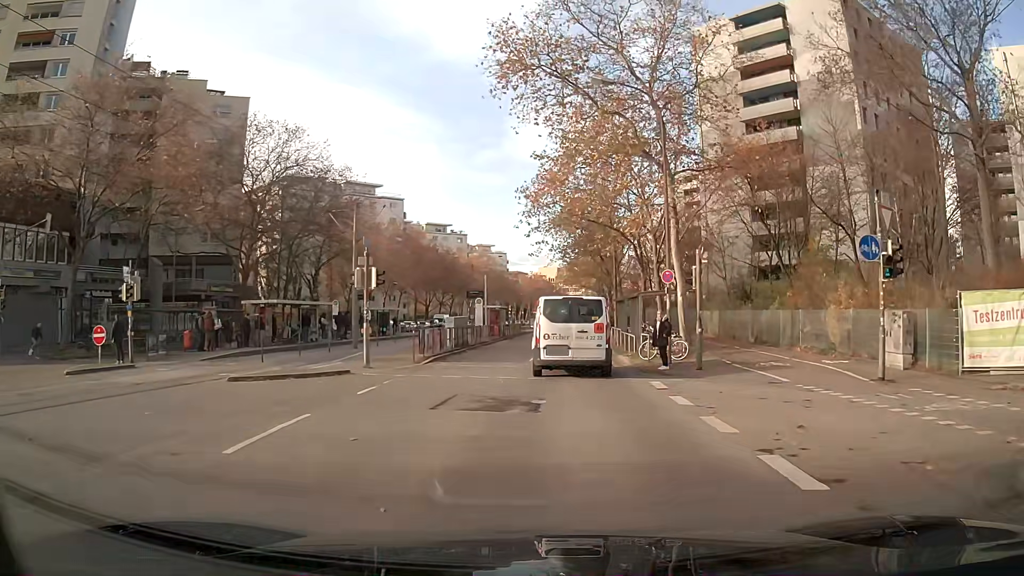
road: tertiary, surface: asphalt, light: Day
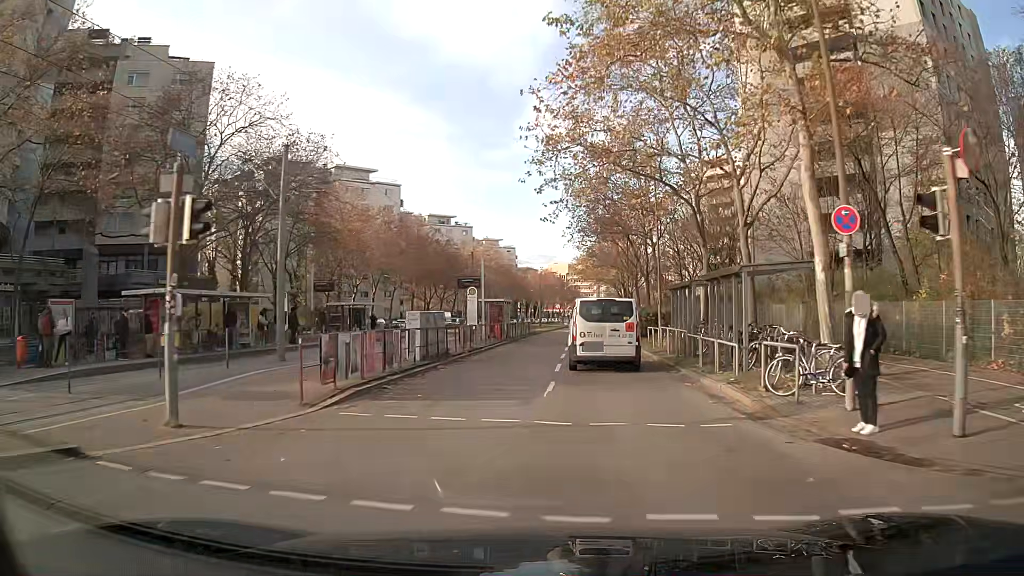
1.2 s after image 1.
(-0.1, +12.1) m; -1°
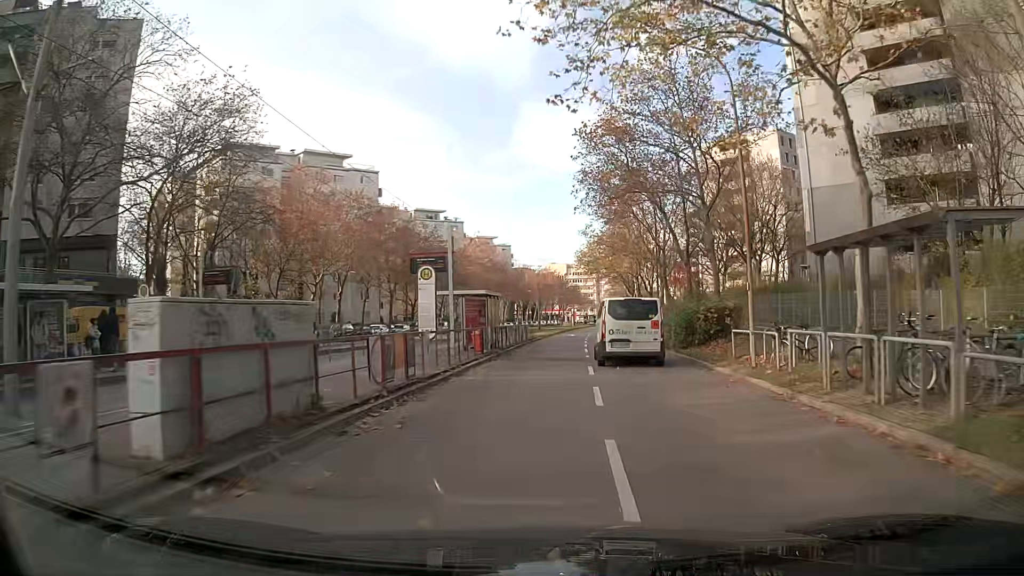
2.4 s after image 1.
(+0.1, +13.8) m; +1°
(0, +10) (0, +20) (+1, +30) (+2, +40) (+3, +50) (+3, +60) (+4, +70) (+5, +80) (+6, +90) (+8, +100) m
